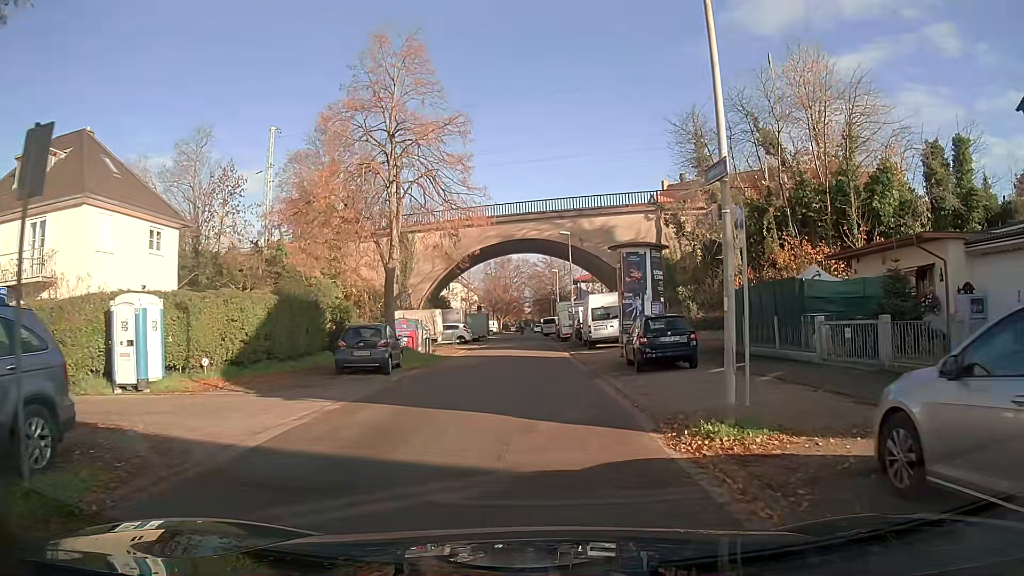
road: residential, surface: asphalt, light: Day
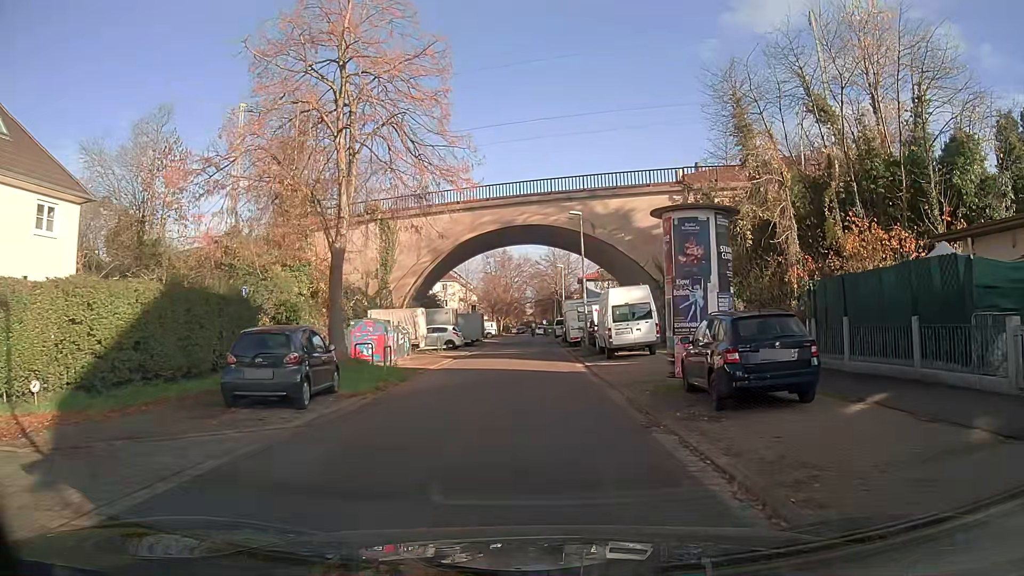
(0.0, +7.6) m; 0°
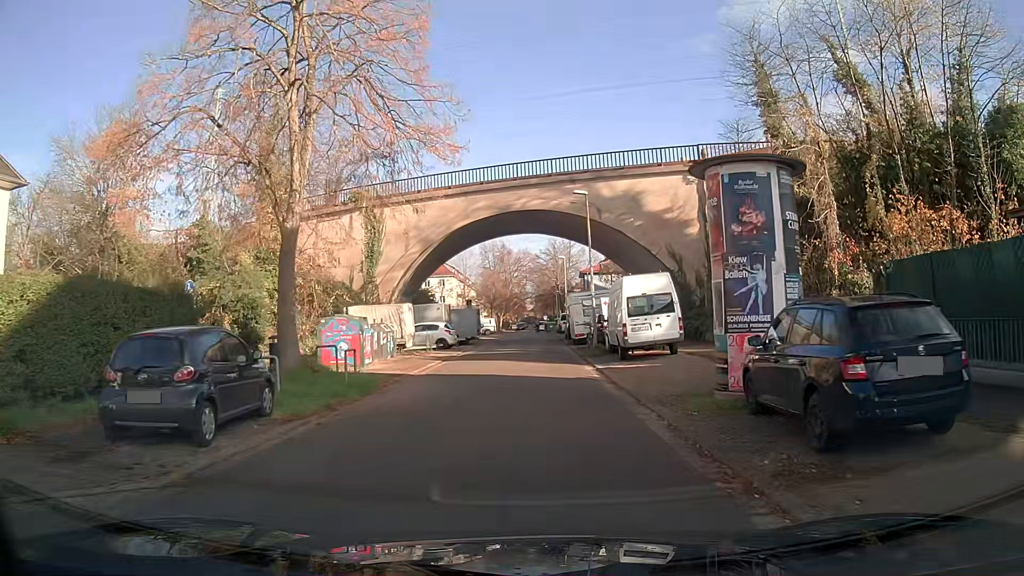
(0.0, +3.9) m; 0°
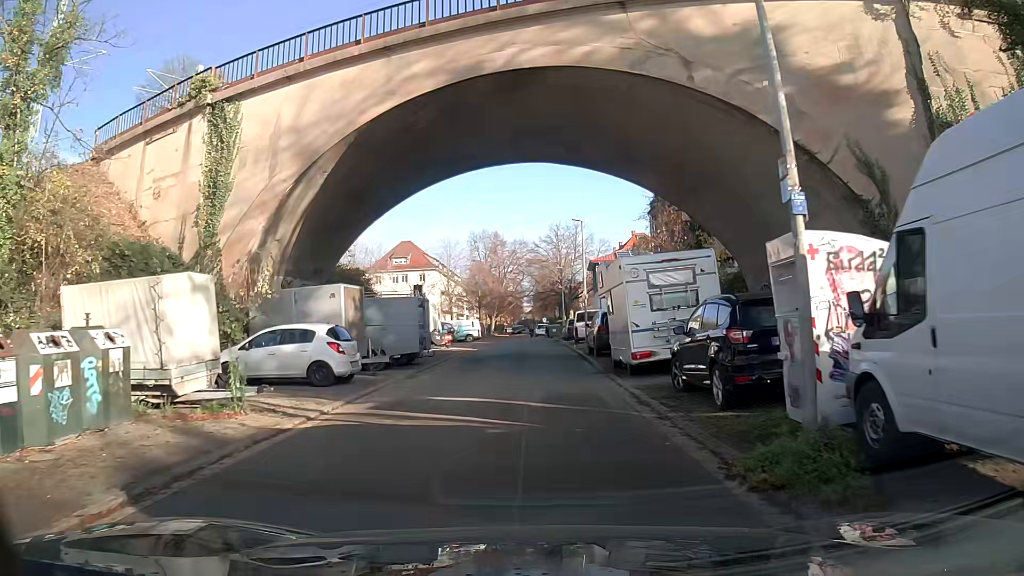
(0.0, +21.0) m; 0°
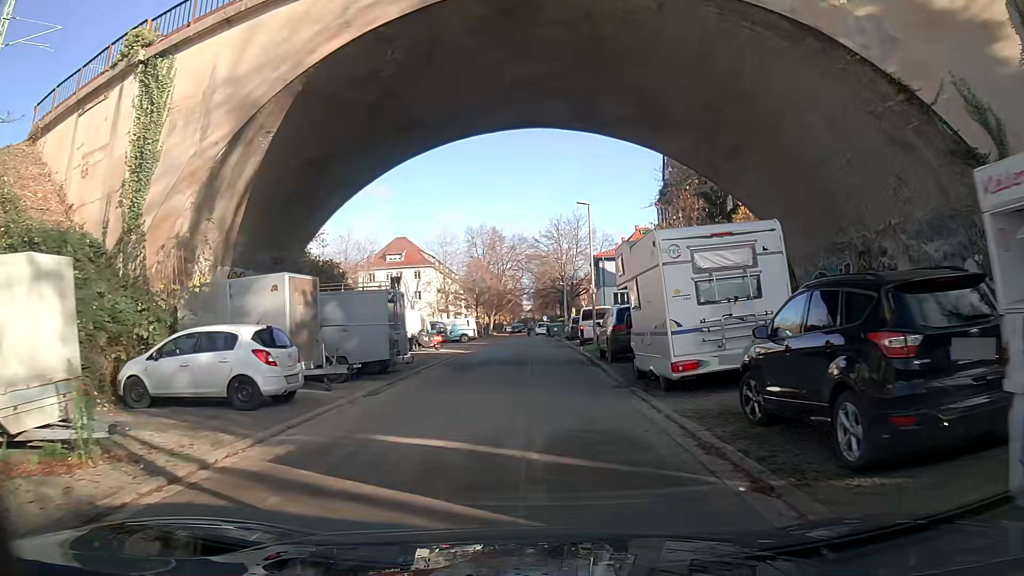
(0.0, +4.4) m; 0°
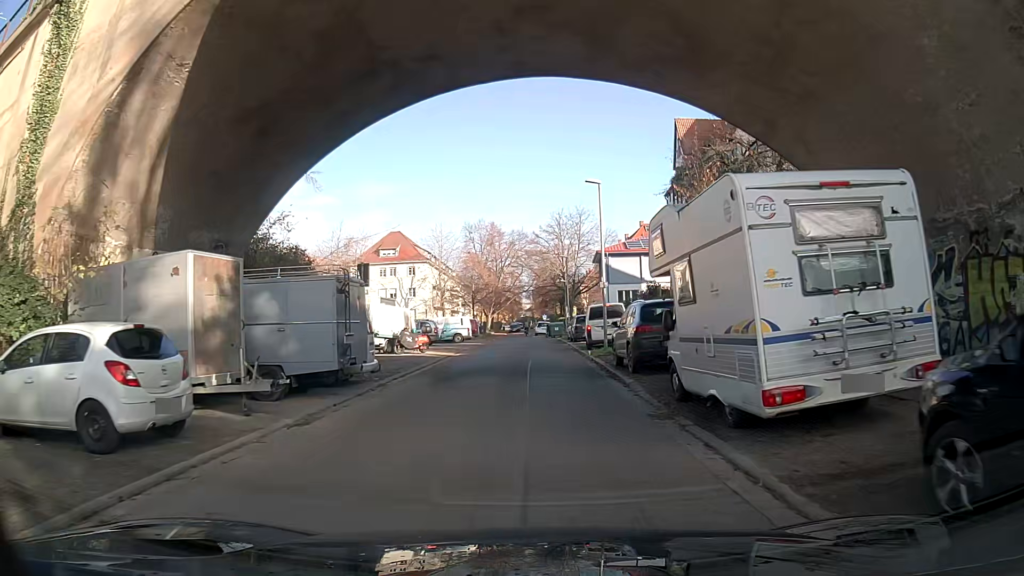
(0.0, +4.4) m; 0°
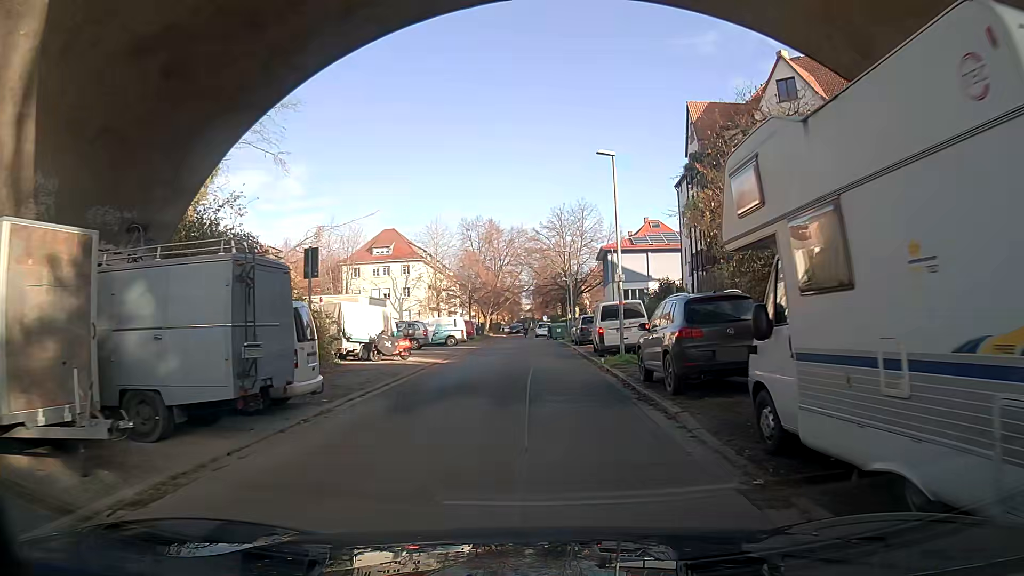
(0.0, +4.4) m; 0°
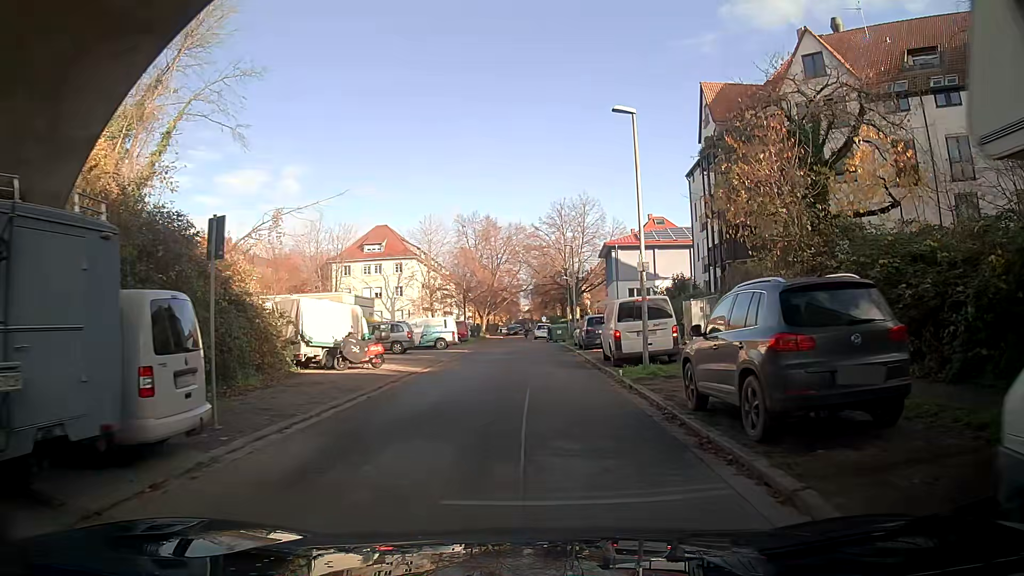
(0.0, +4.4) m; 0°
